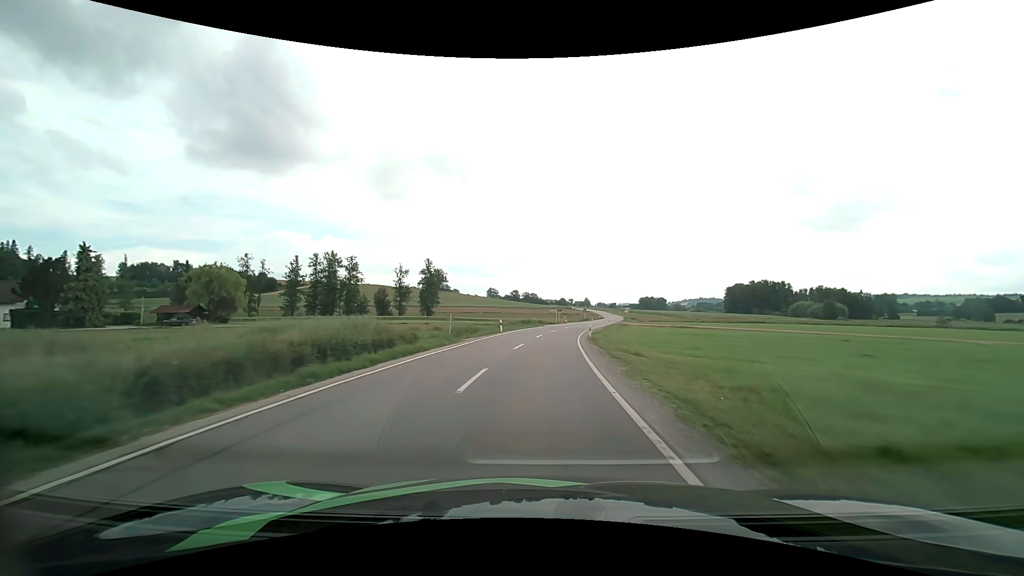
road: secondary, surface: asphalt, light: Day
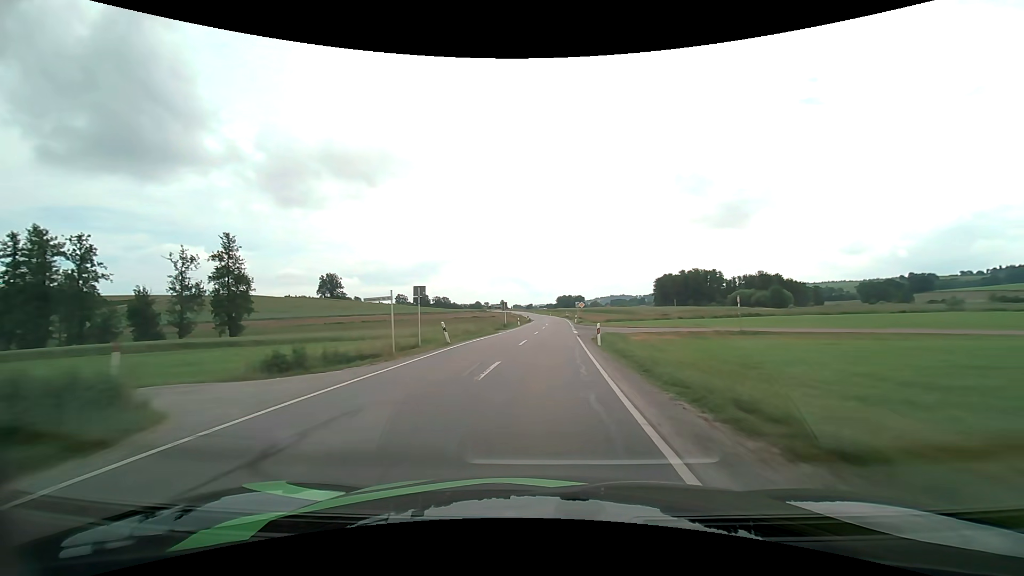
(+4.7, +58.1) m; +9°
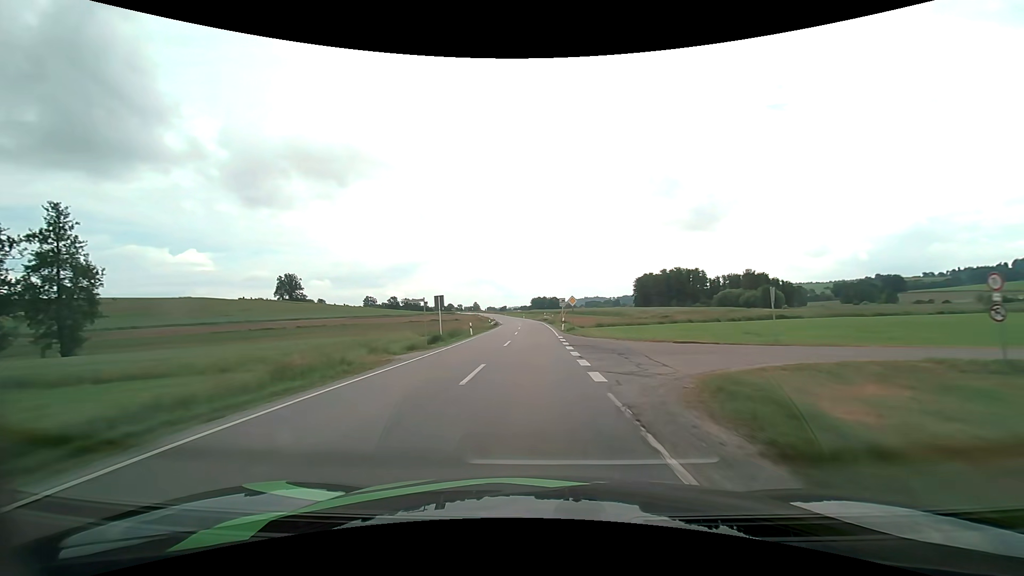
(+0.7, +23.9) m; +3°
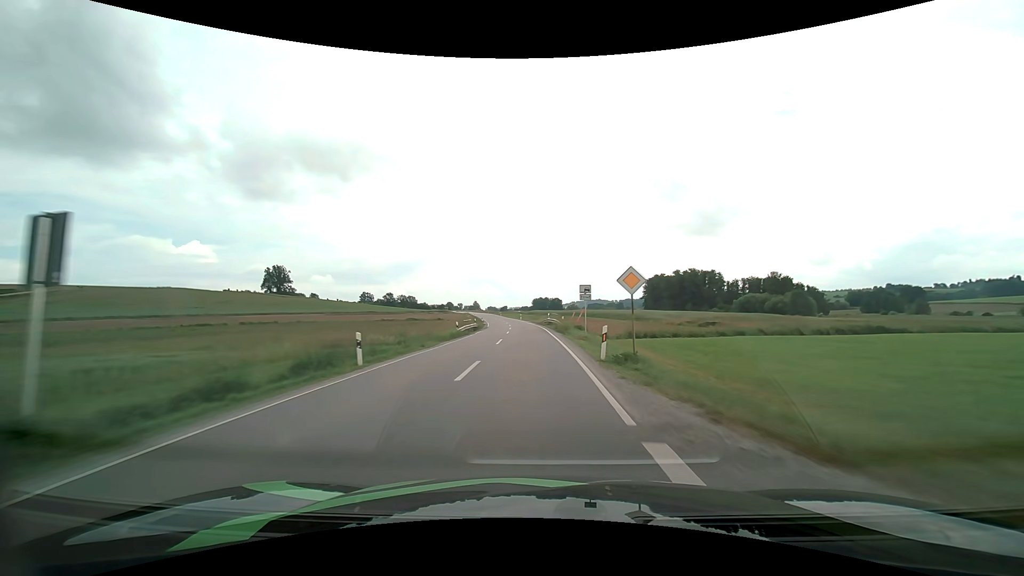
(+0.1, +24.2) m; 0°
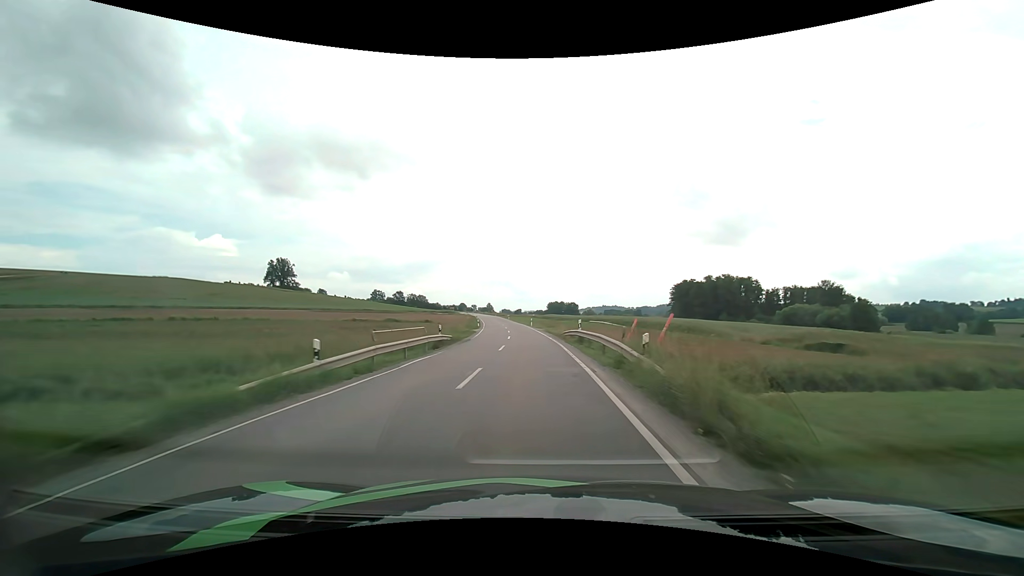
(-0.3, +24.4) m; -2°
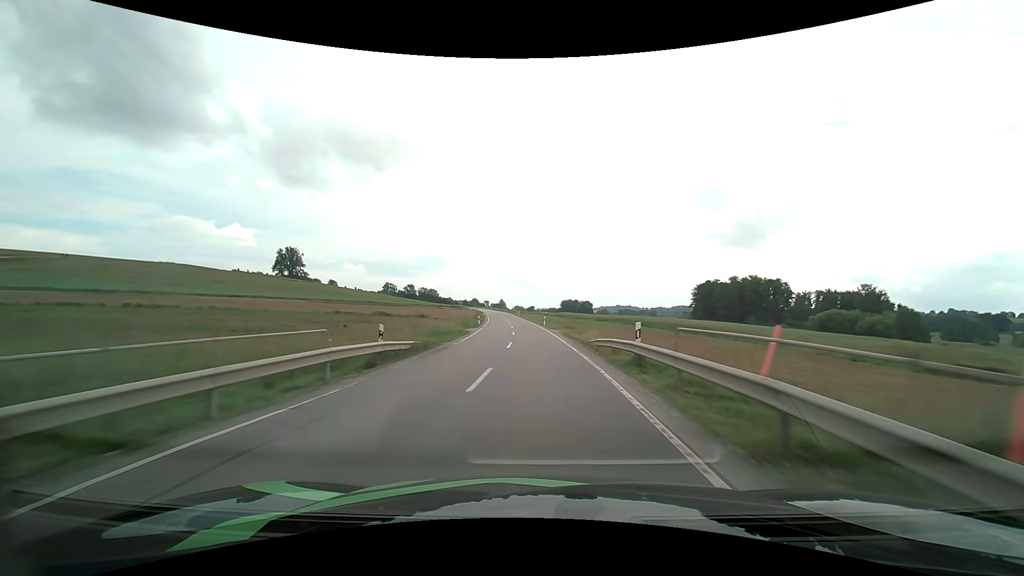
(-0.1, +12.3) m; -1°
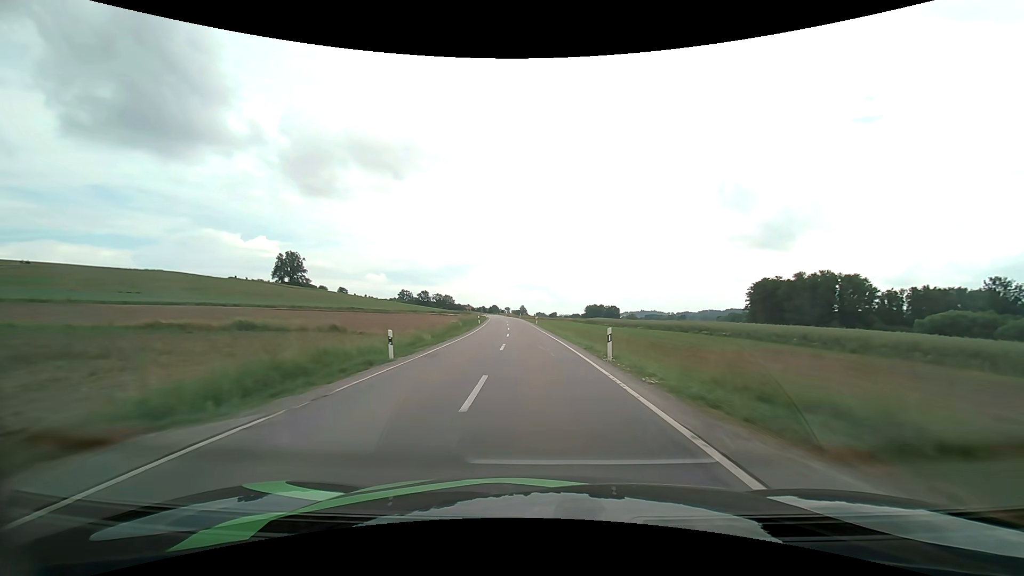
(-0.8, +37.7) m; -2°
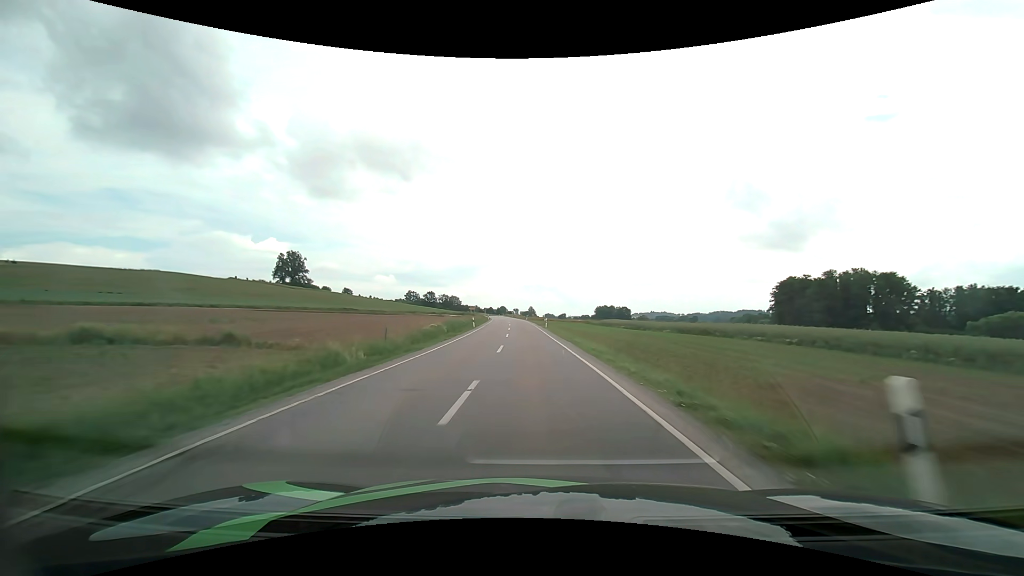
(-0.1, +12.8) m; -1°
(0, +10) (0, +20) (-1, +30) (-1, +40) (-1, +50) (-2, +60) (-3, +70) (-3, +80) (-4, +90) (-5, +100) m
